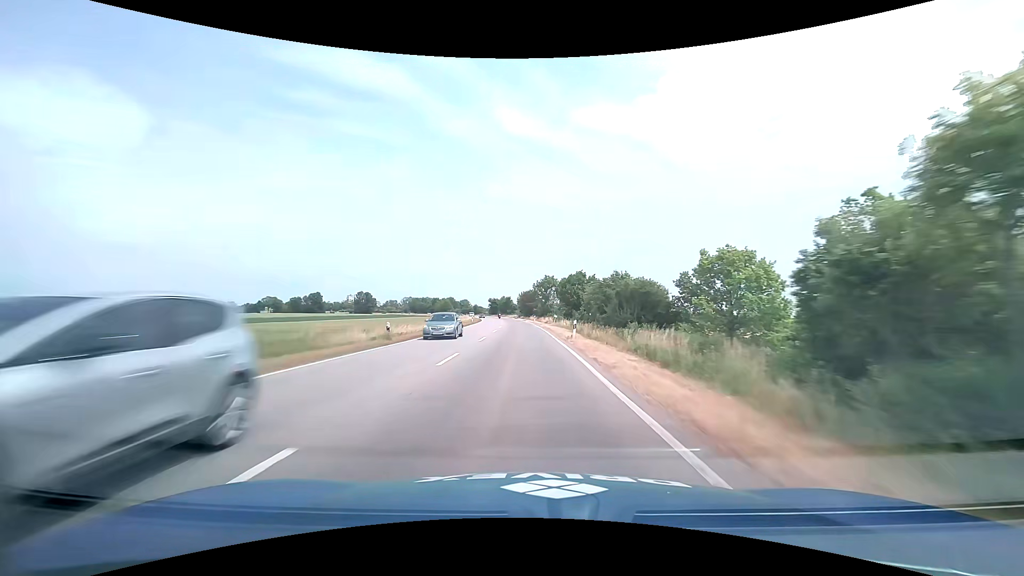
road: primary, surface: asphalt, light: Day
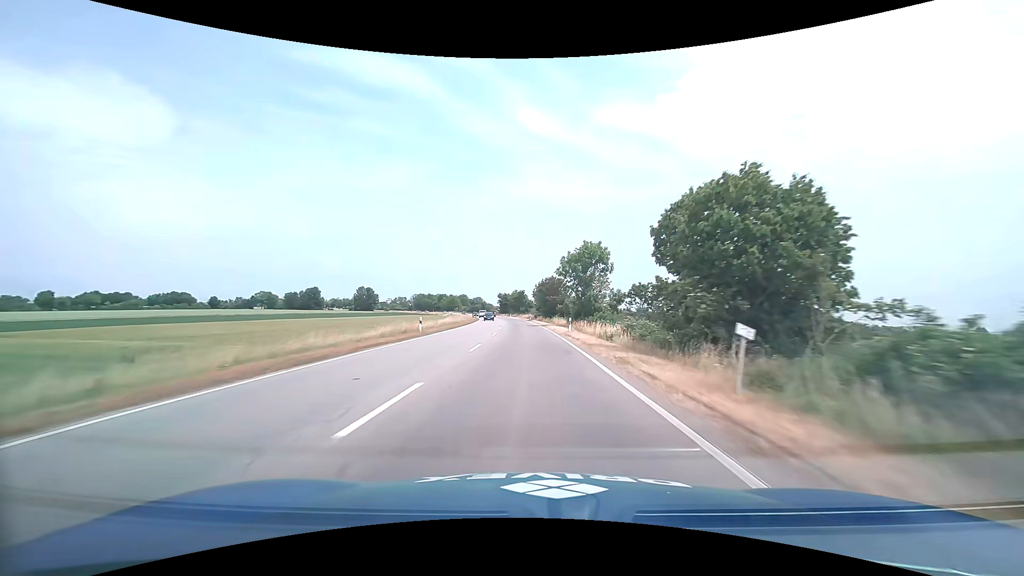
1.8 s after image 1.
(-1.1, +44.3) m; -2°
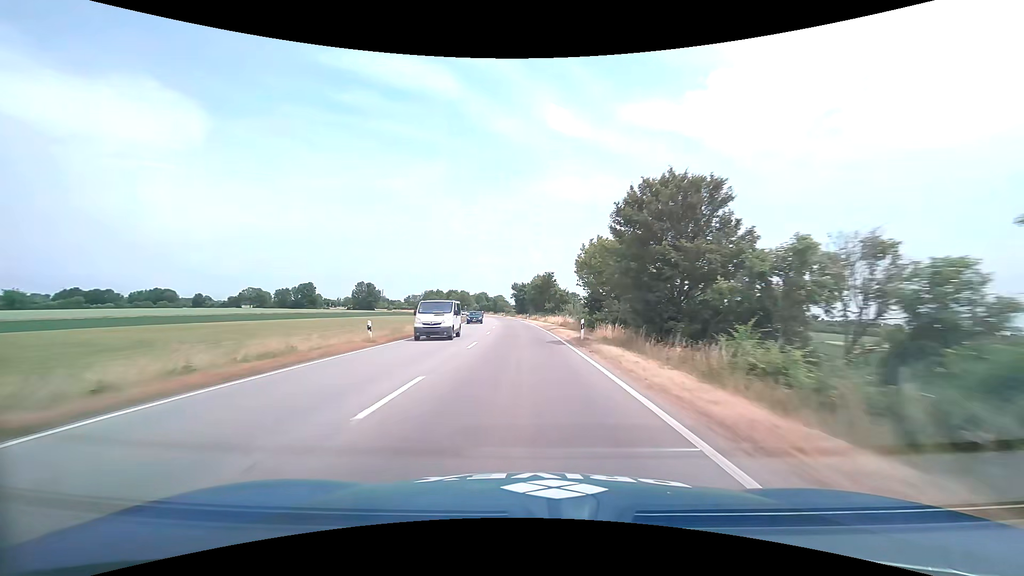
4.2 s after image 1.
(-1.3, +60.0) m; -3°
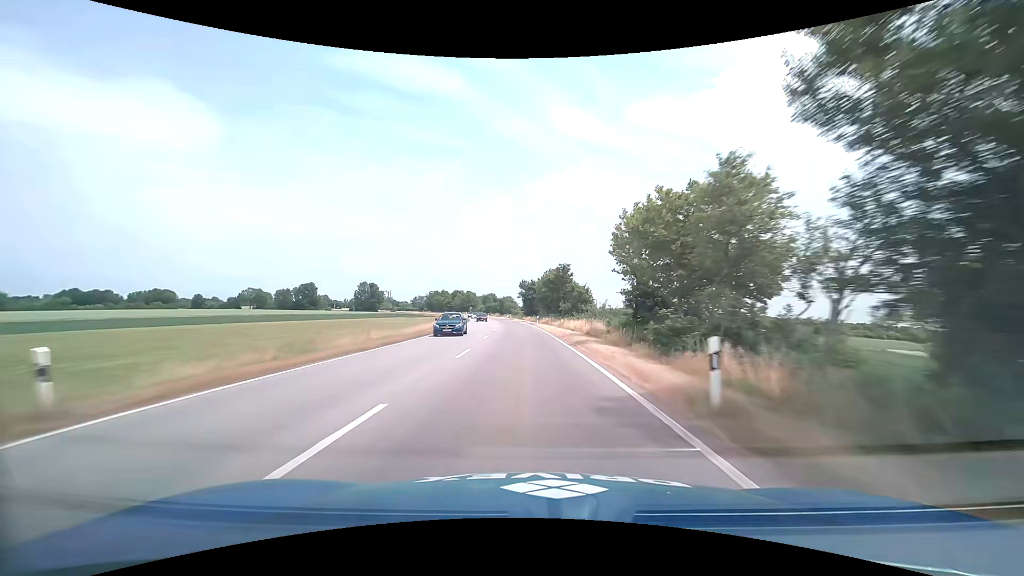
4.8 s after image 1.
(-0.1, +15.2) m; -1°
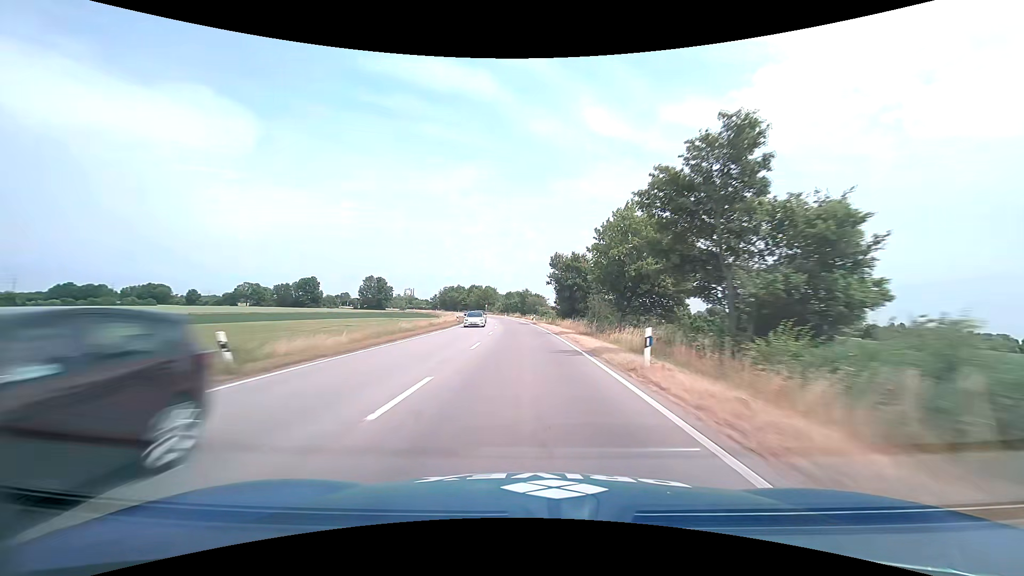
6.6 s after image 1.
(-1.3, +45.8) m; -3°
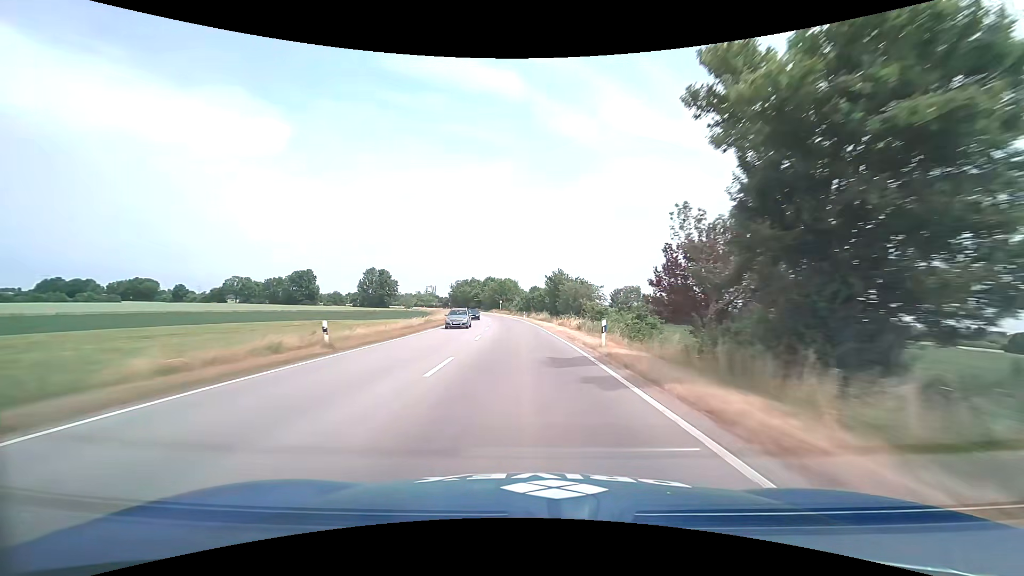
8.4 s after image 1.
(-1.3, +44.6) m; -3°
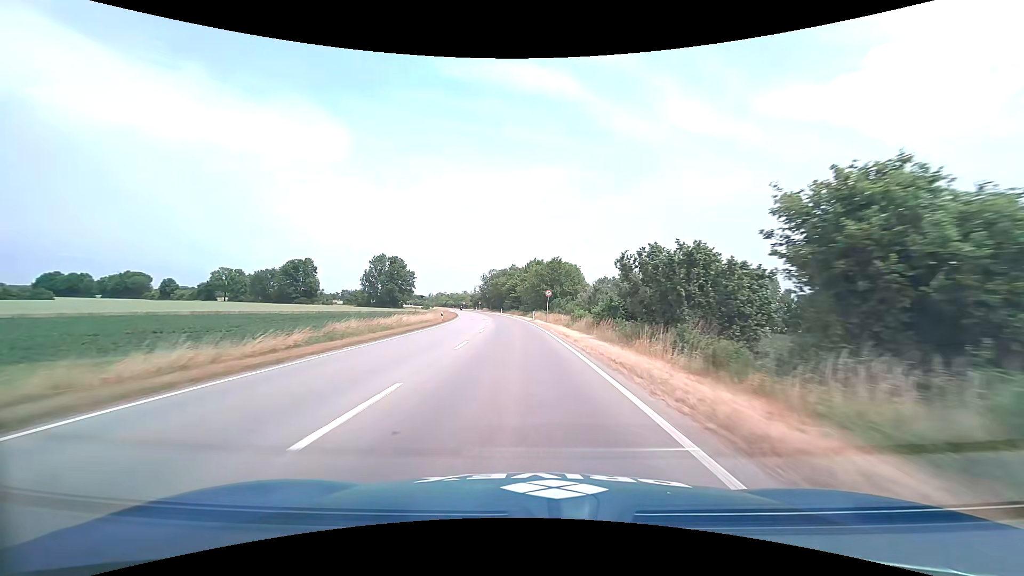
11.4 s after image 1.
(-3.4, +65.7) m; -6°
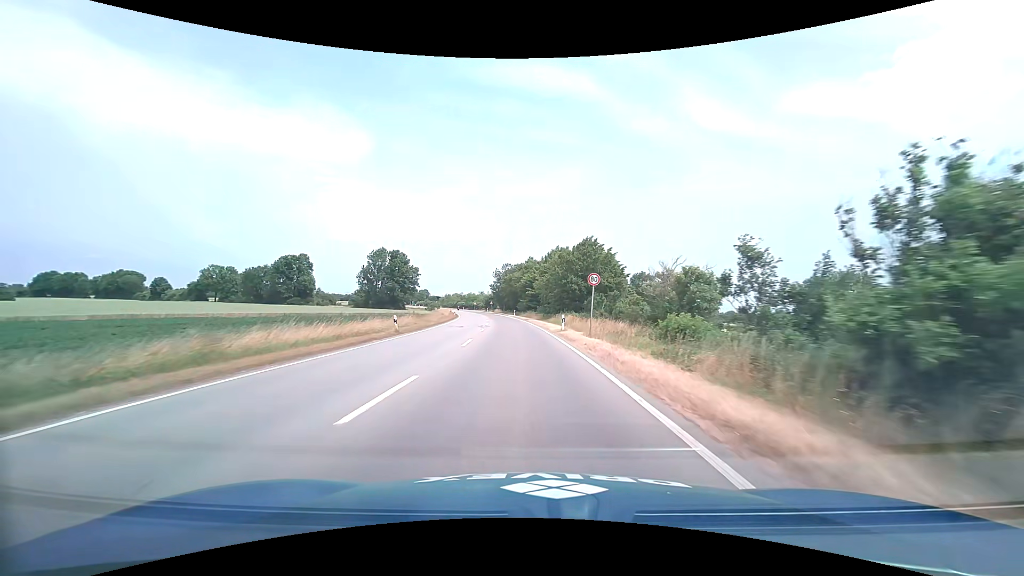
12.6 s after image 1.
(-0.5, +23.0) m; -2°
(0, +10) (0, +20) (-1, +30) (-1, +40) (-2, +50) (-3, +60) (-4, +70) (-5, +80) (-6, +90) (-8, +100) m
